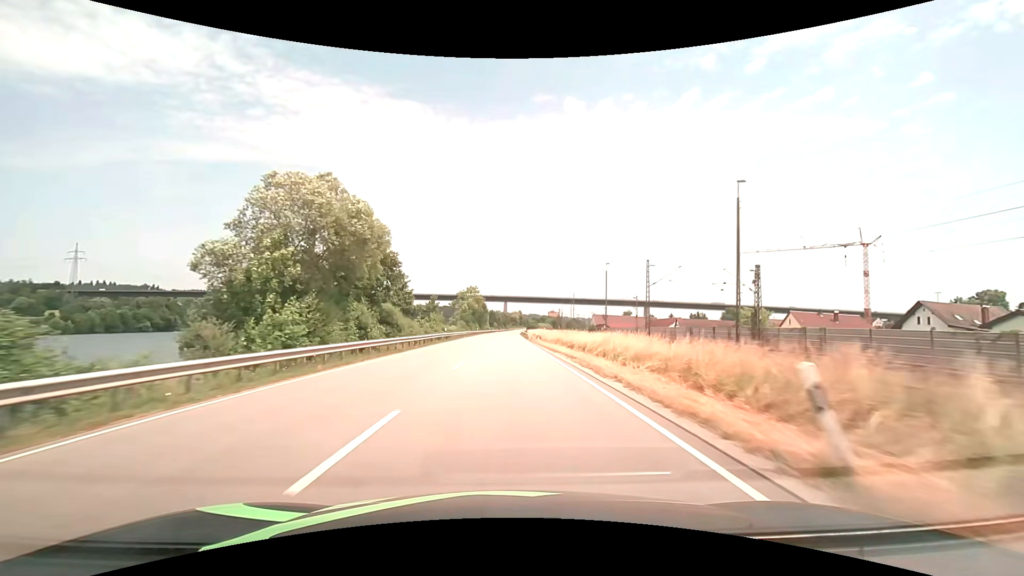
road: primary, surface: asphalt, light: Day
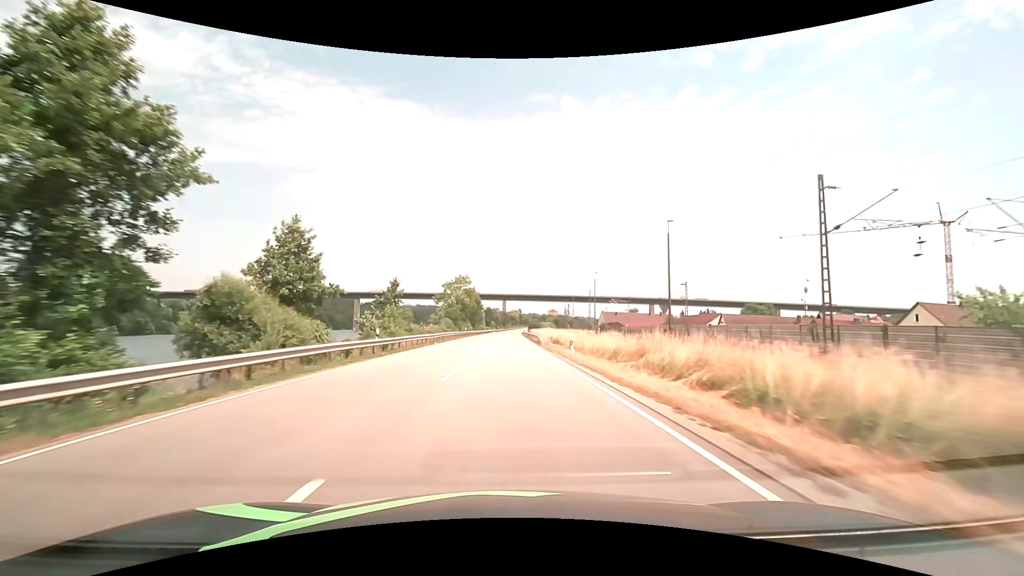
(0.0, +27.8) m; 0°
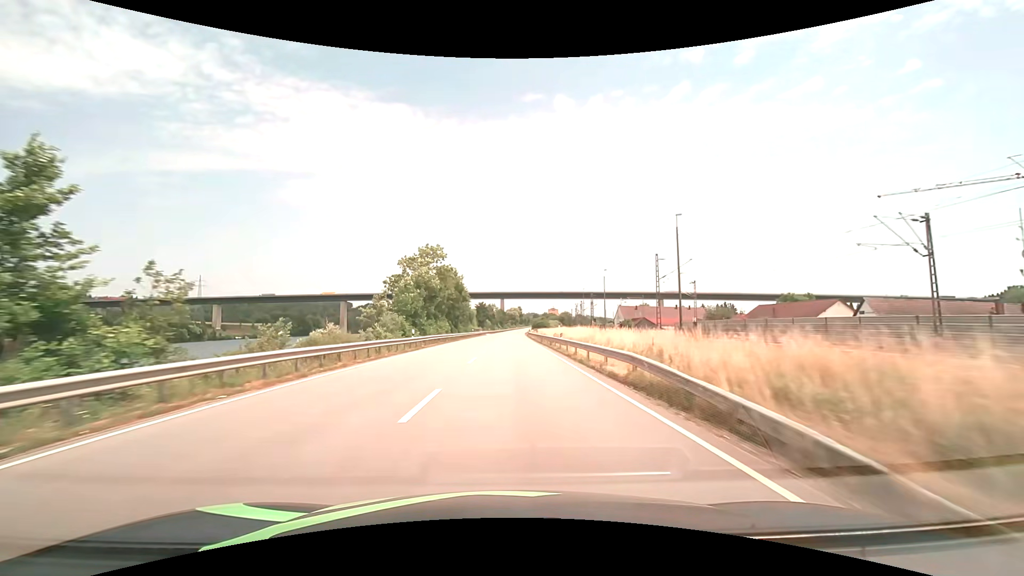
(0.0, +41.6) m; 0°
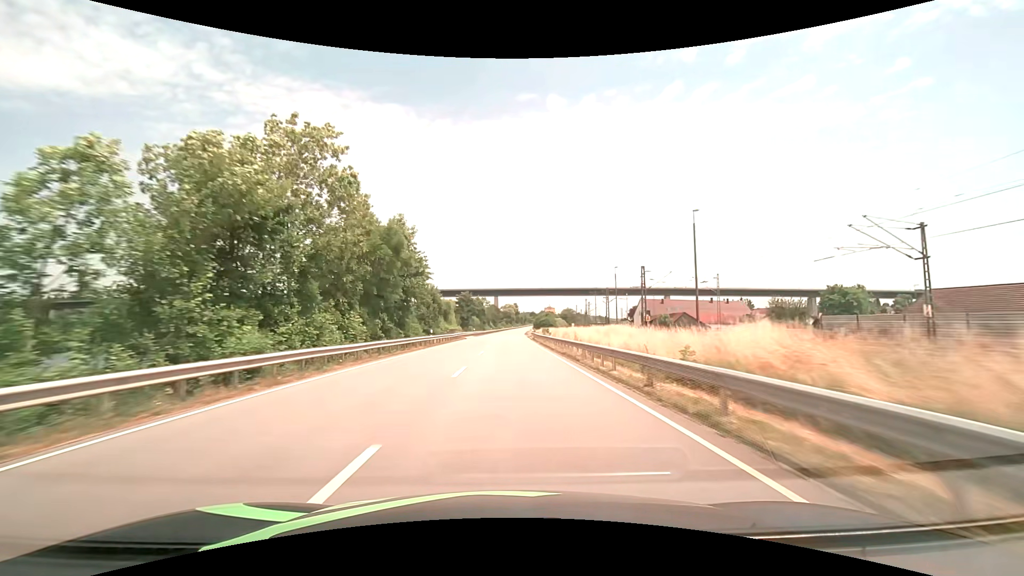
(+0.2, +41.5) m; +1°
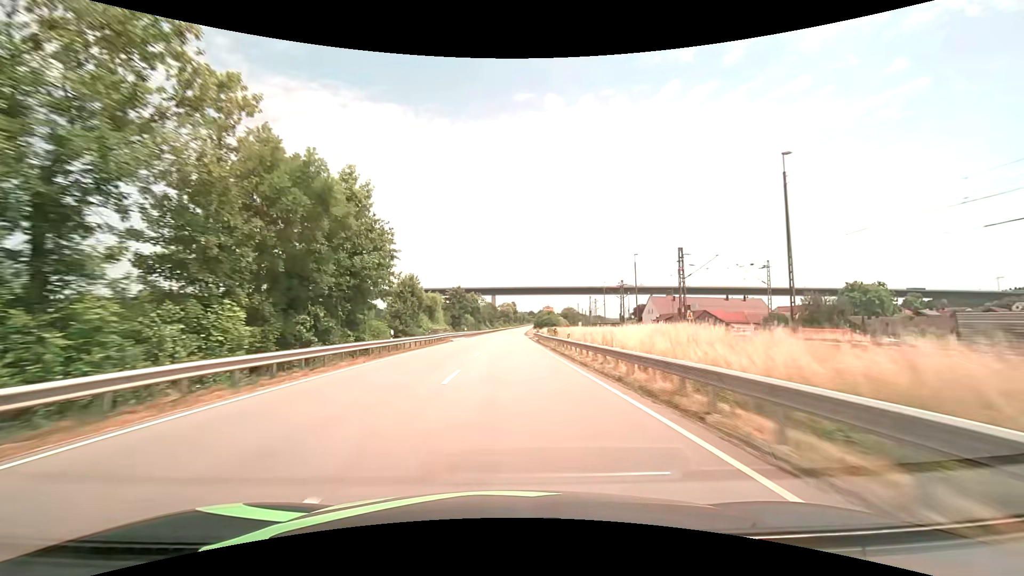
(0.0, +13.8) m; 0°
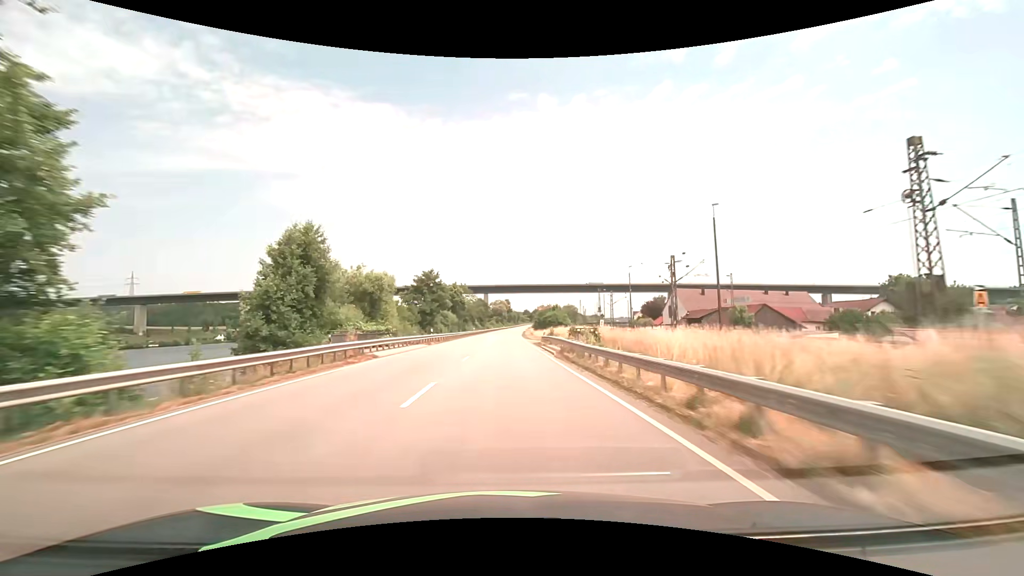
(+0.2, +27.6) m; +1°
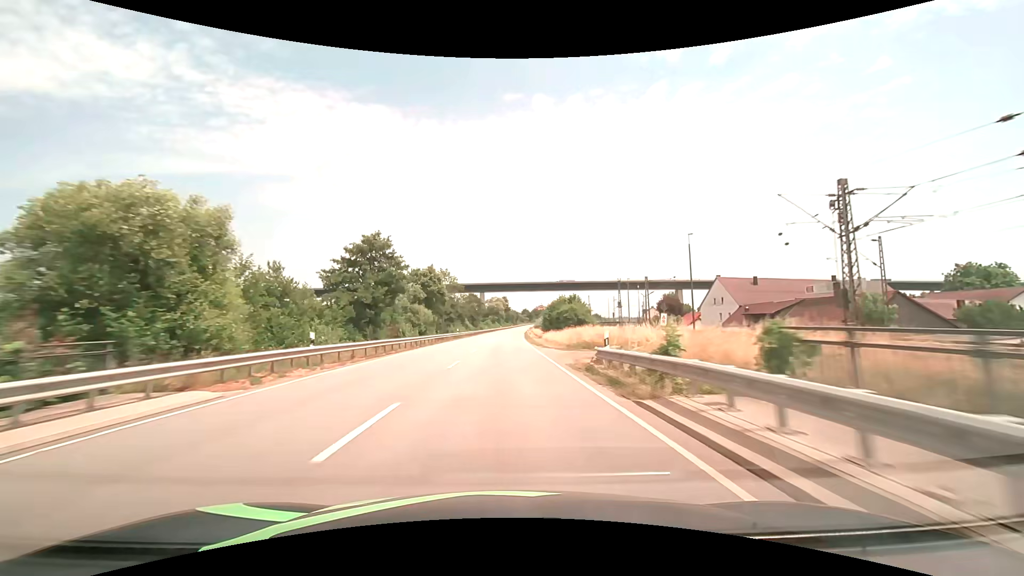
(+0.1, +27.6) m; 0°
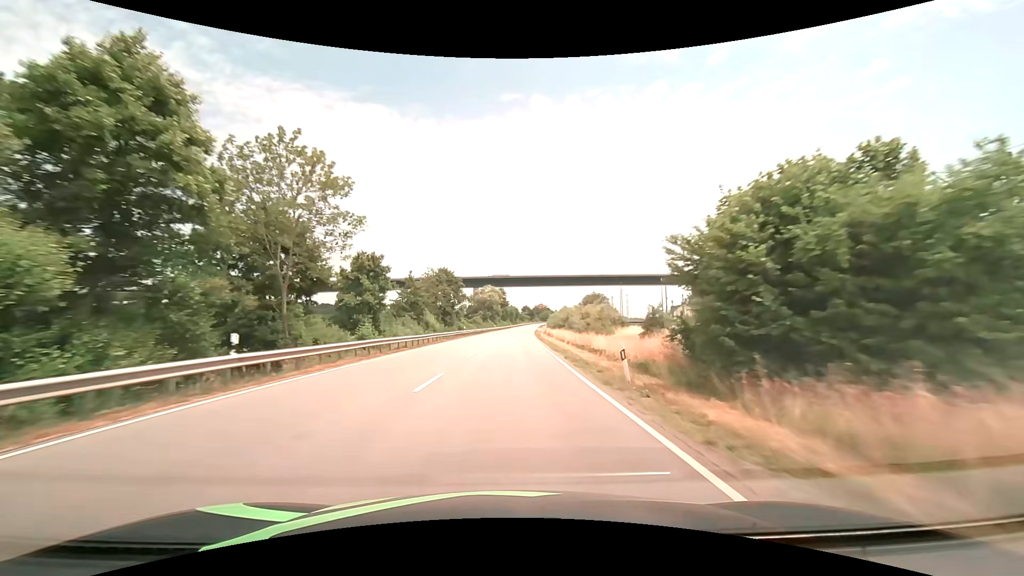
(+0.2, +55.0) m; 0°
(0, +10) (0, +20) (0, +30) (0, +40) (+1, +50) (+1, +60) (+1, +70) (+2, +80) (+2, +90) (+3, +100) m
